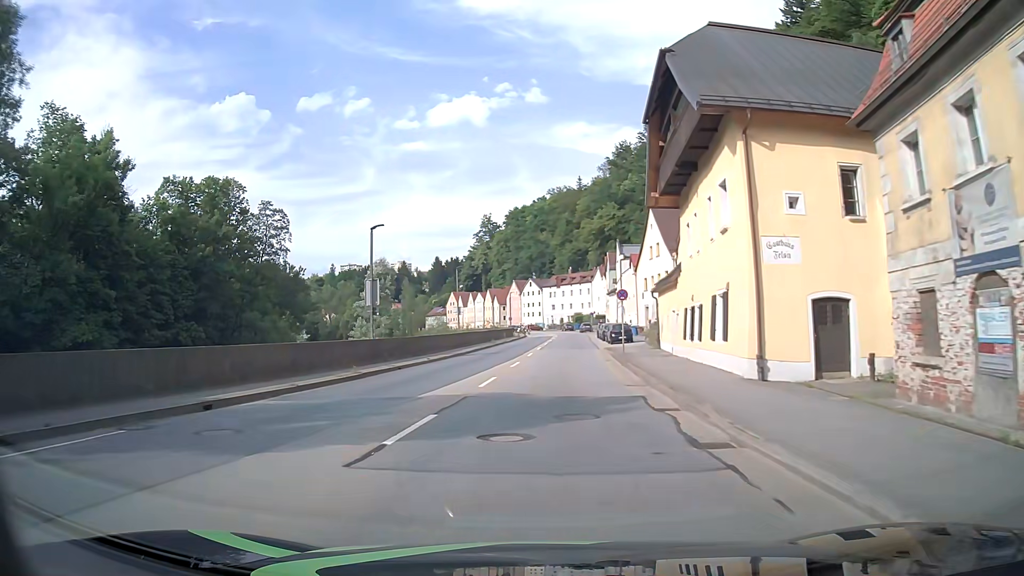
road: primary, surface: asphalt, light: Day
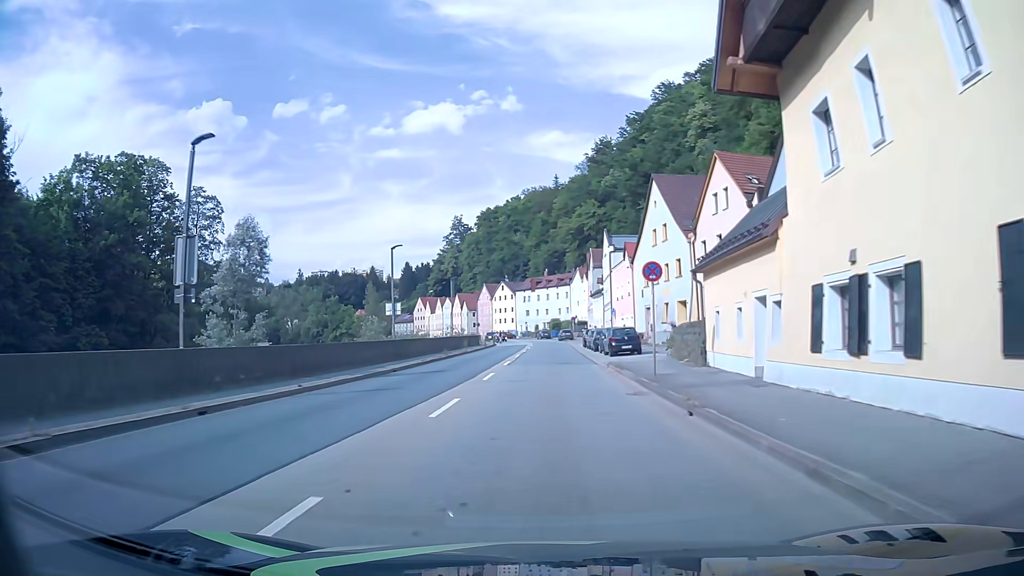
(+0.3, +15.1) m; +3°
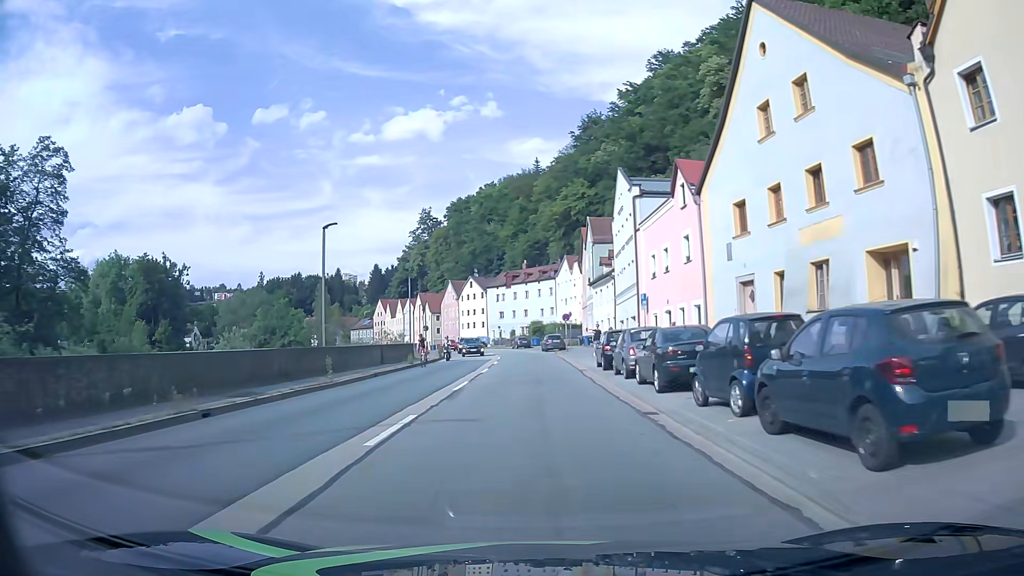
(+0.4, +30.0) m; +2°
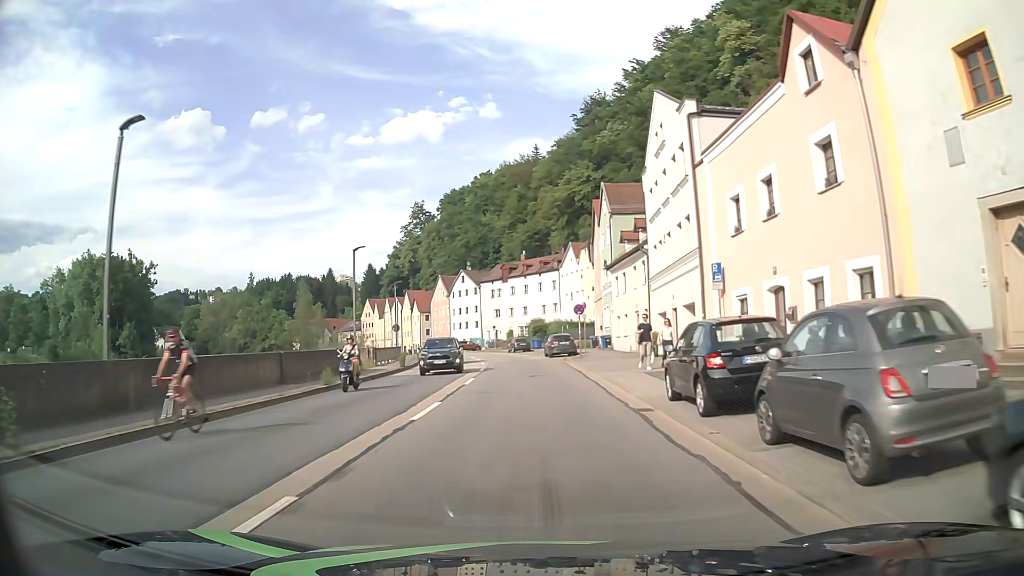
(-0.1, +15.0) m; 0°
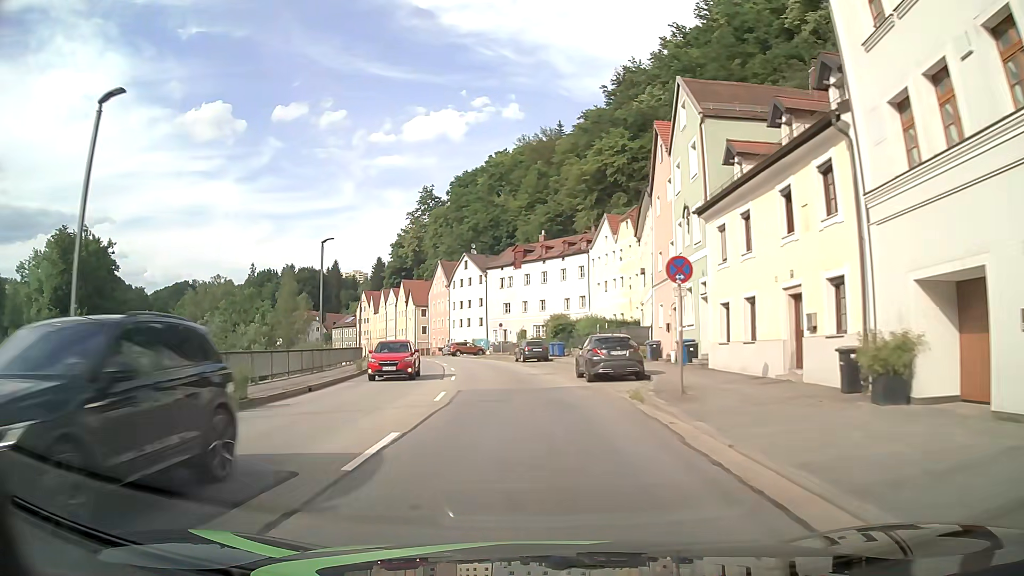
(-0.2, +22.5) m; -1°
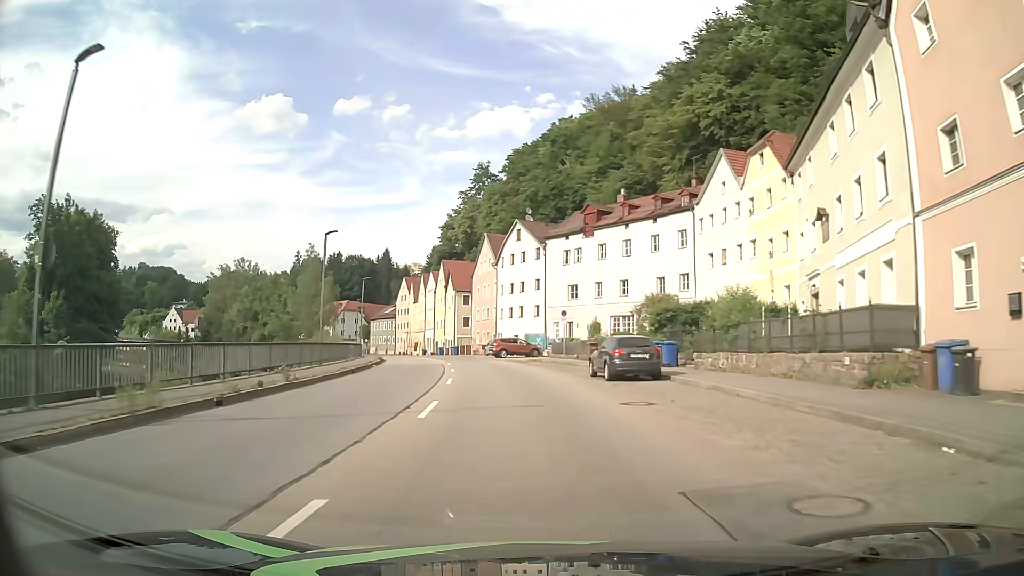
(-1.0, +22.6) m; -6°
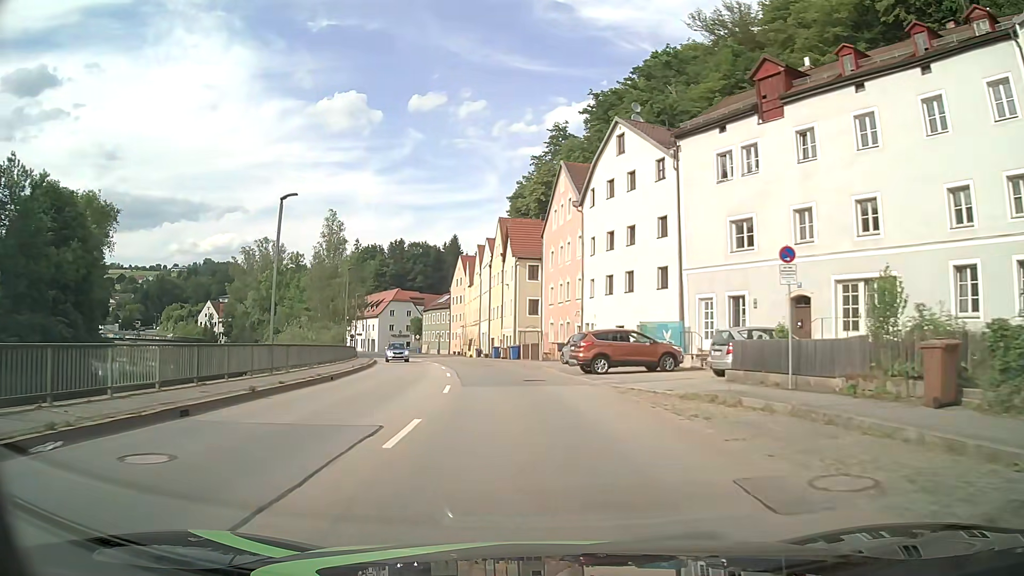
(-1.8, +30.4) m; -7°
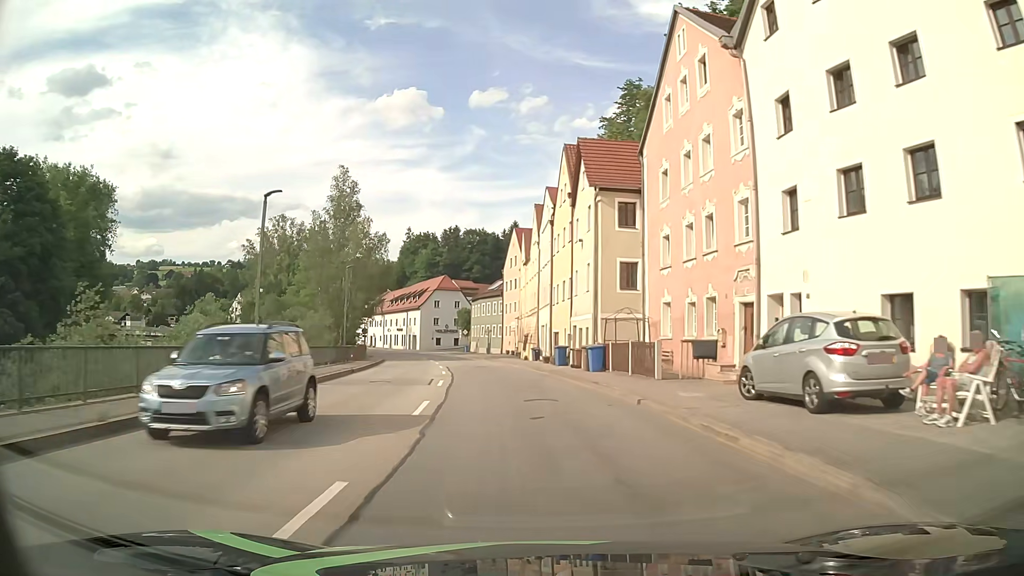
(-1.2, +23.0) m; -6°
(0, +10) (0, +20) (-1, +30) (-3, +40) (-4, +50) (-6, +60) (-8, +69) (-11, +79) (-14, +88) (-18, +98) m
